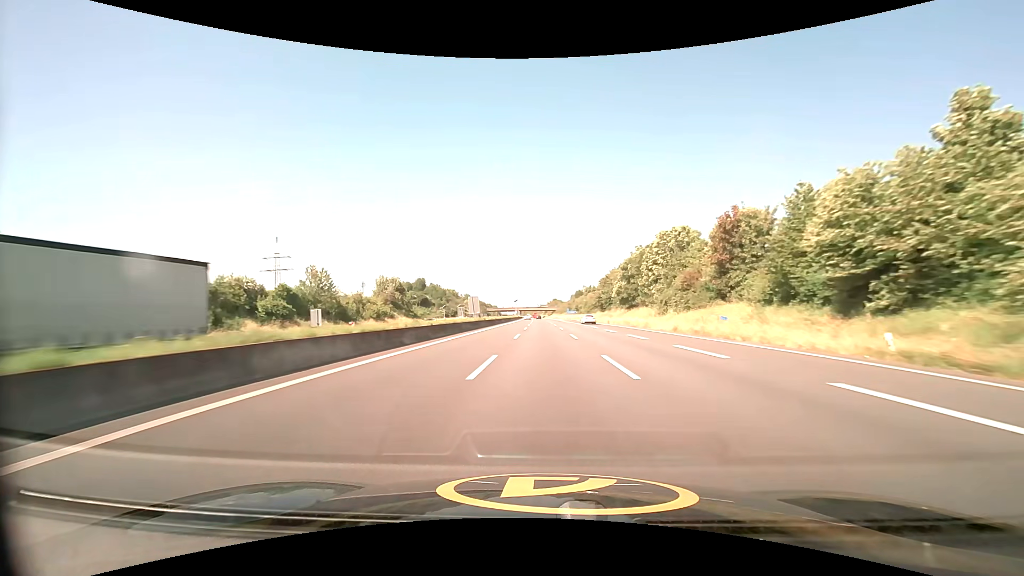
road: motorway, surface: asphalt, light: Day
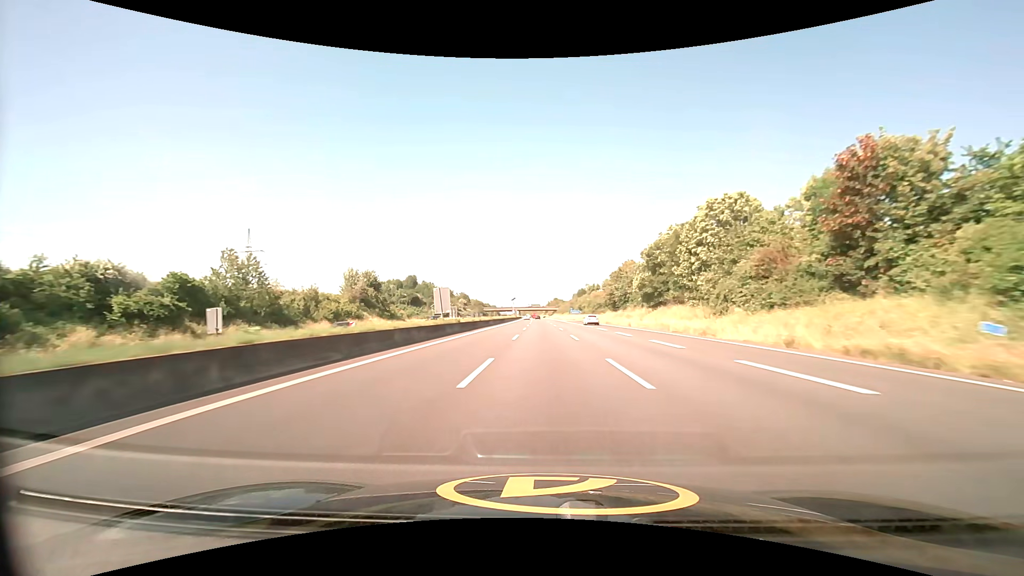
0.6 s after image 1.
(0.0, +19.1) m; 0°
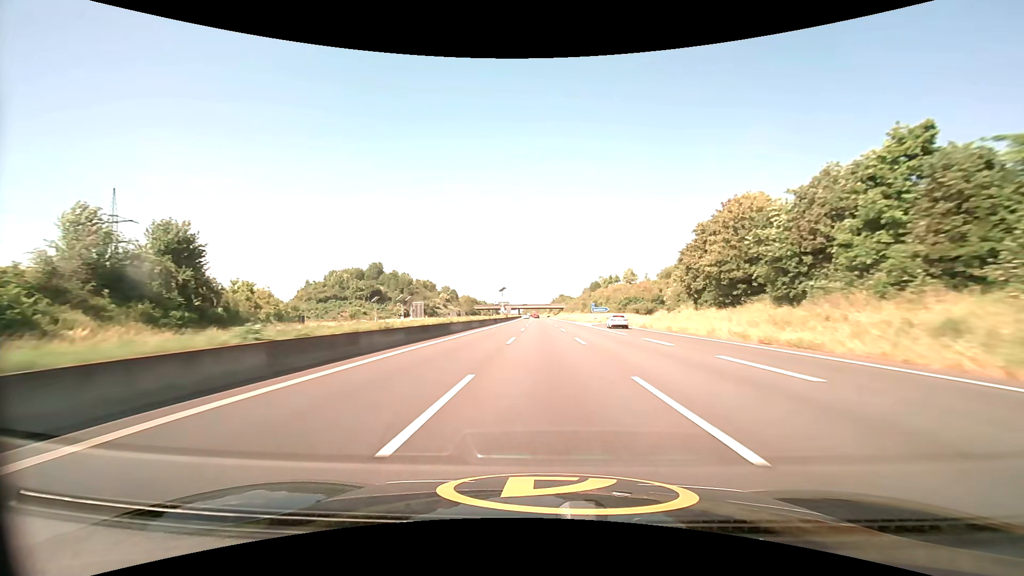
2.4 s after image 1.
(-0.2, +58.4) m; 0°
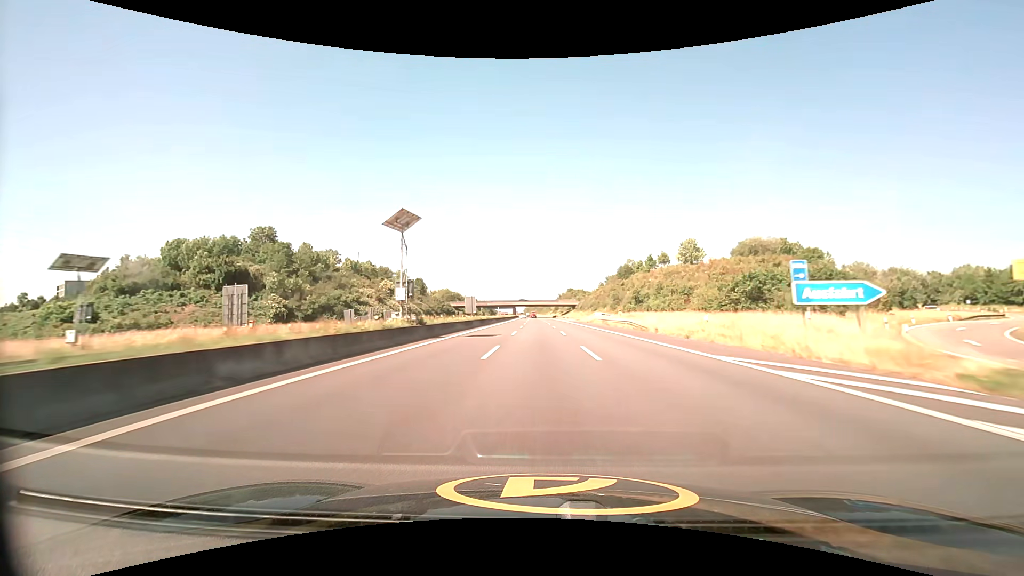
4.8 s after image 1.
(-0.3, +79.8) m; 0°
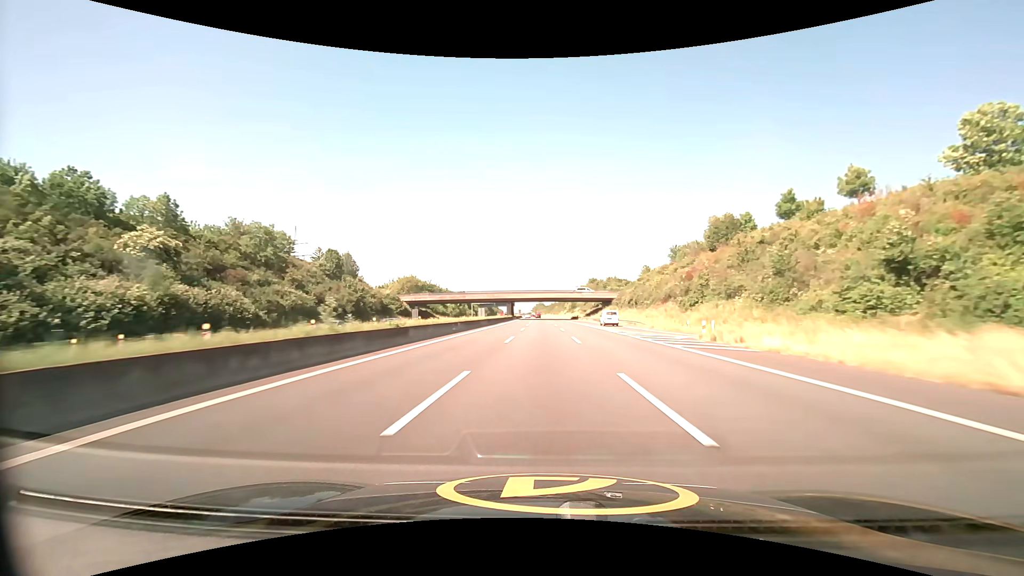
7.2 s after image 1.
(-0.7, +81.3) m; -1°
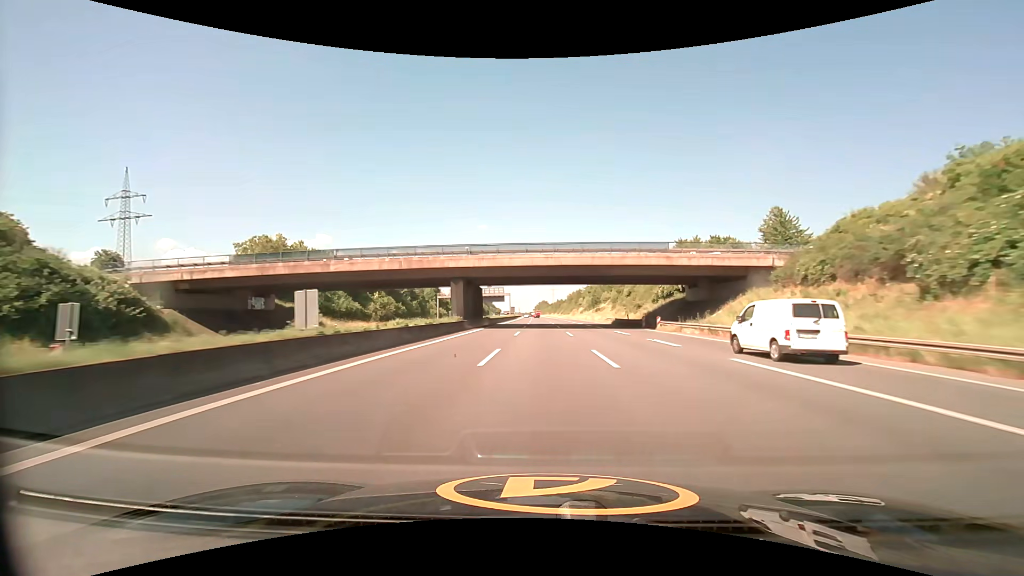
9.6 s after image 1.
(-0.3, +82.5) m; 0°
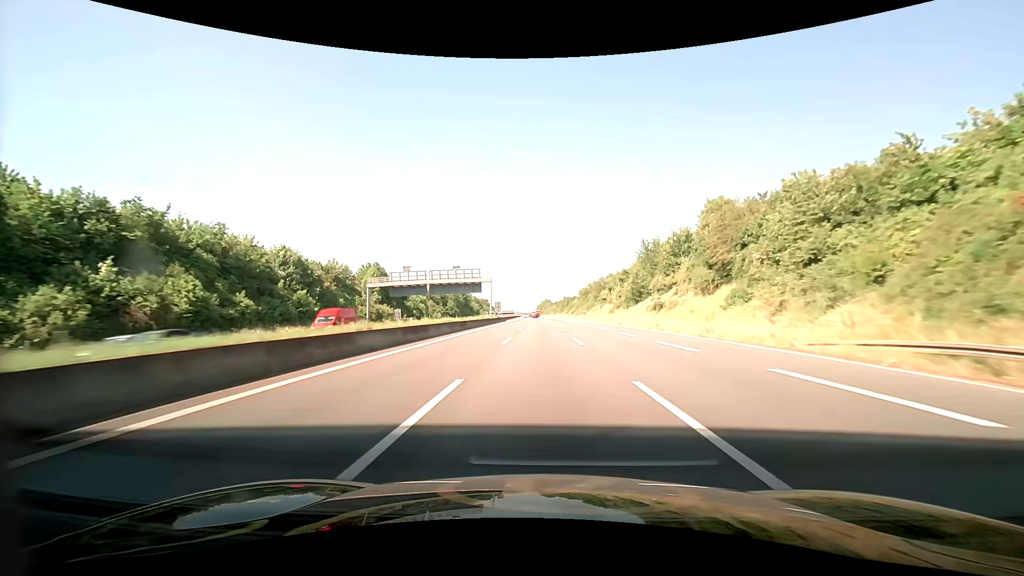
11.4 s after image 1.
(-0.2, +62.5) m; -1°
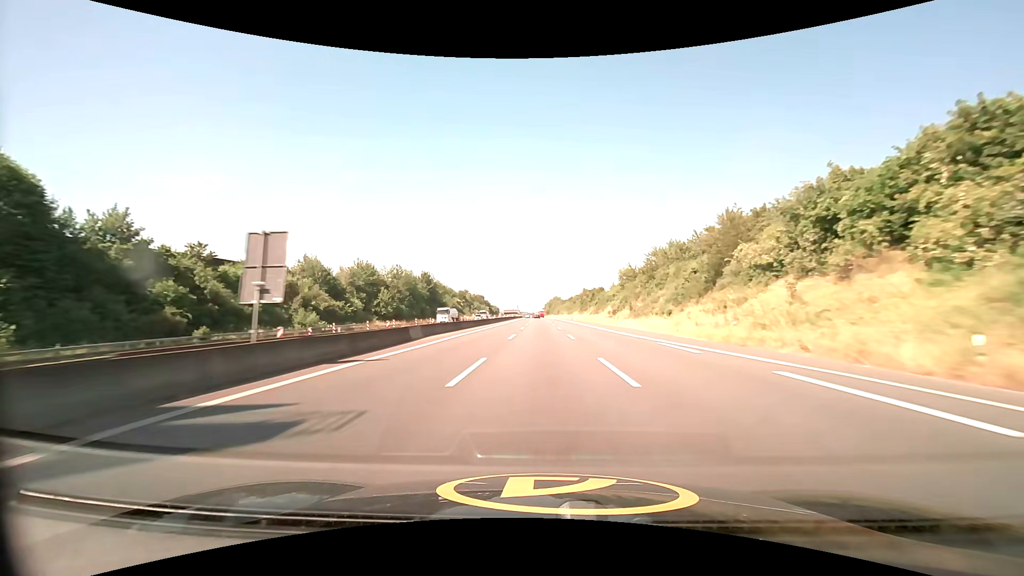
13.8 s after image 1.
(-0.1, +84.2) m; -1°
(0, +10) (0, +20) (0, +30) (0, +40) (0, +50) (0, +60) (0, +70) (-1, +80) (-1, +90) (-1, +100) m
